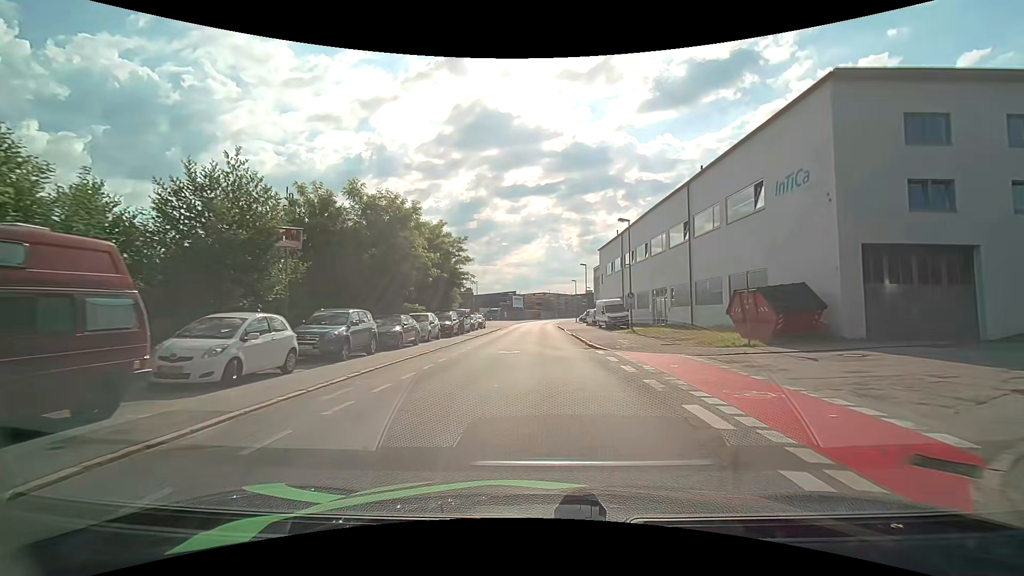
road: residential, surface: asphalt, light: Day
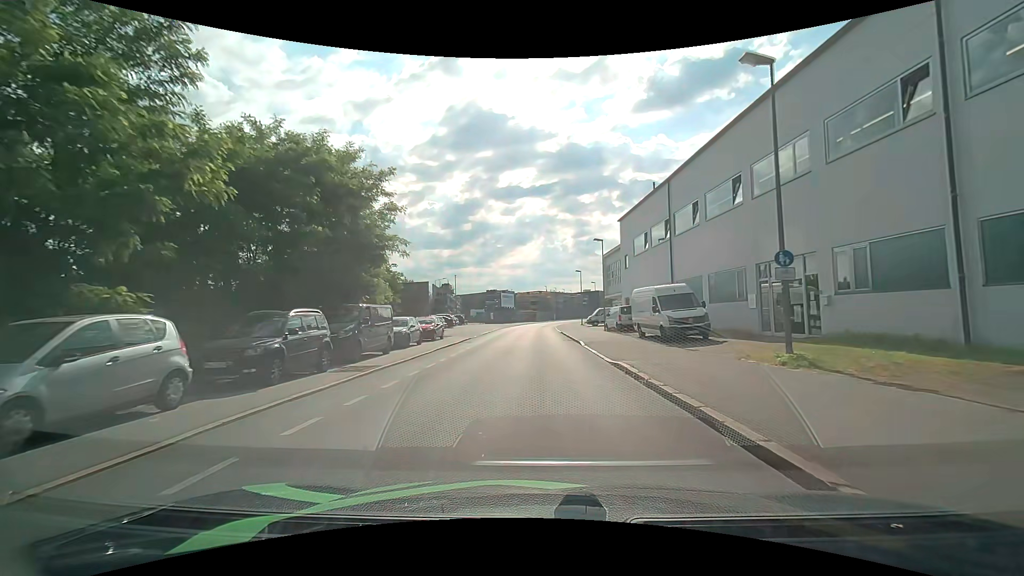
(+0.2, +21.4) m; +1°
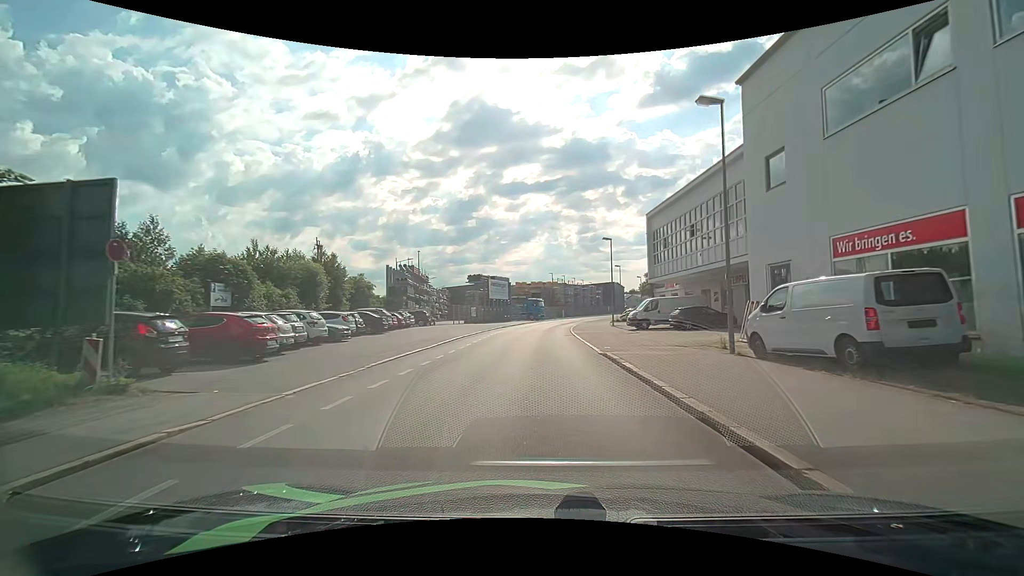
(-0.4, +27.5) m; -2°
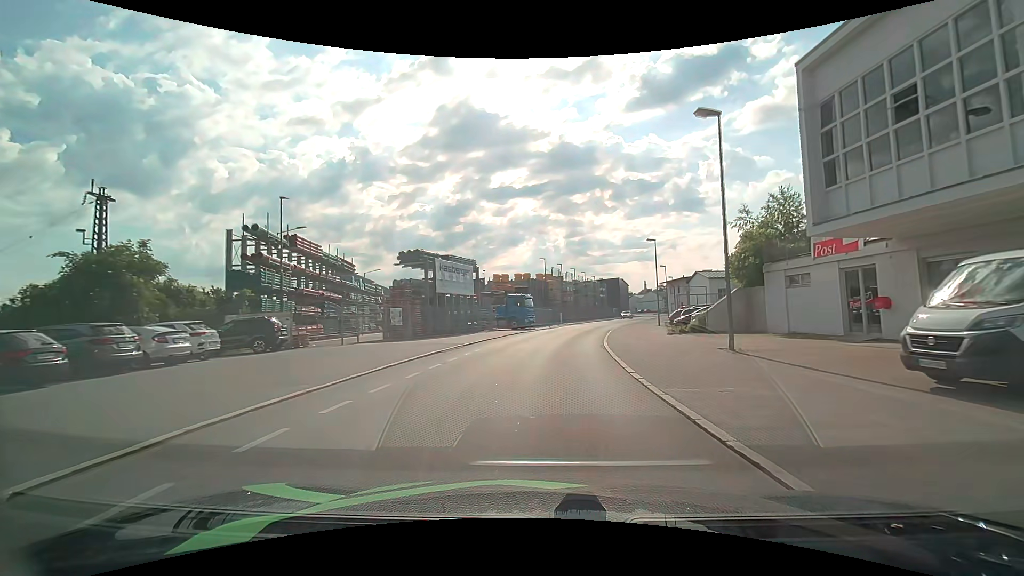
(+0.6, +28.4) m; +2°
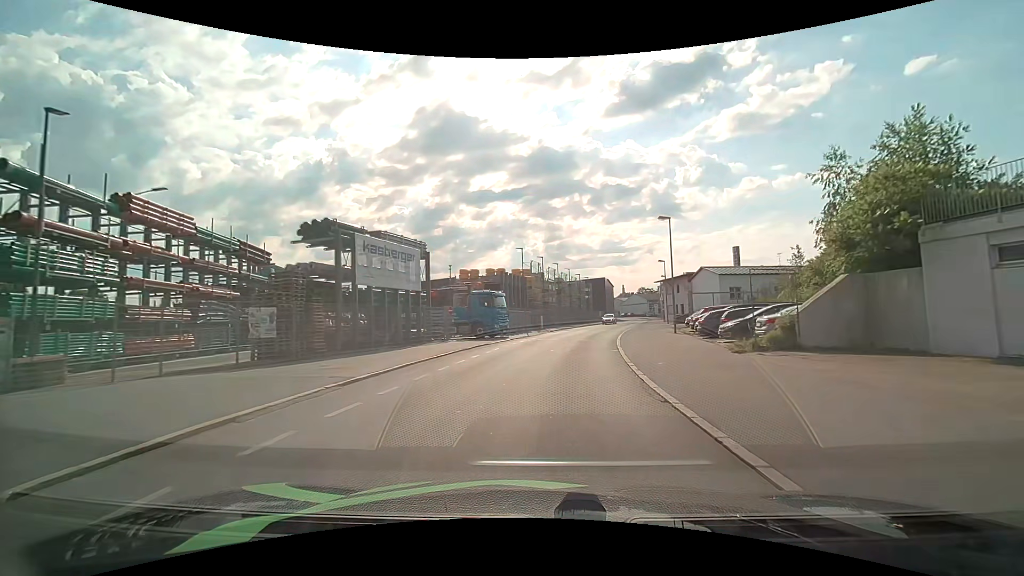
(+0.3, +12.2) m; +3°
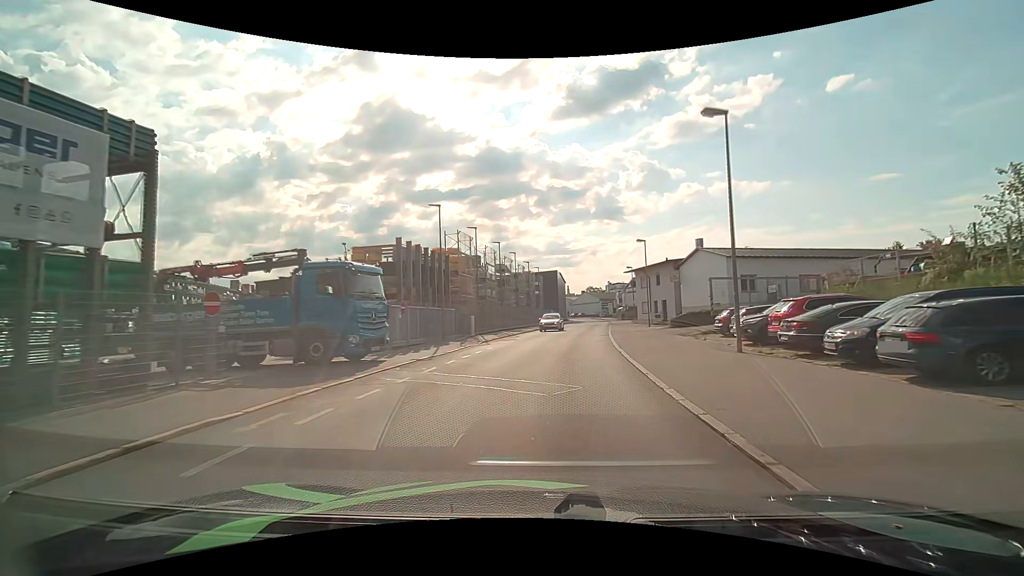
(+0.8, +18.7) m; +6°
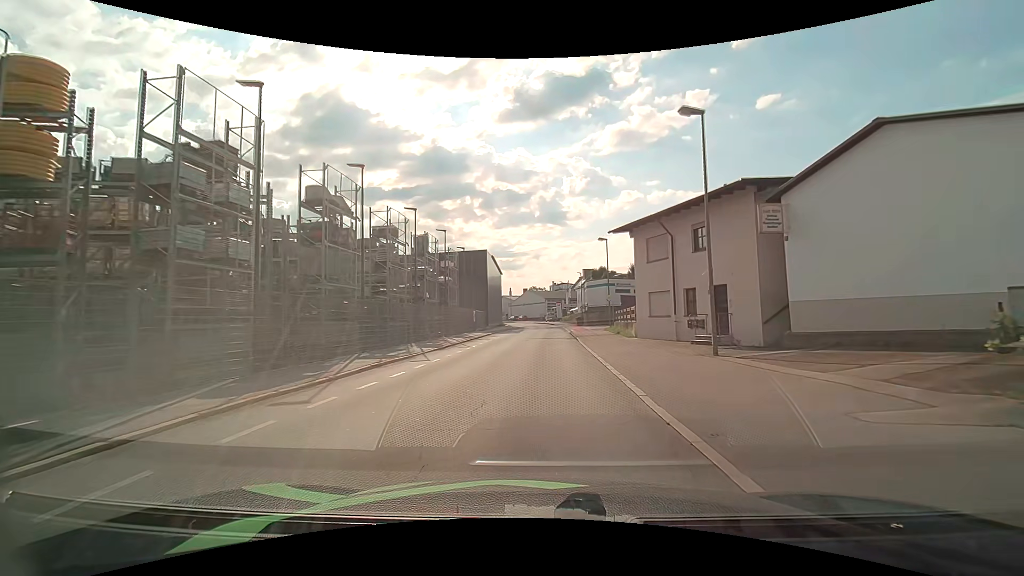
(+2.5, +30.6) m; +7°
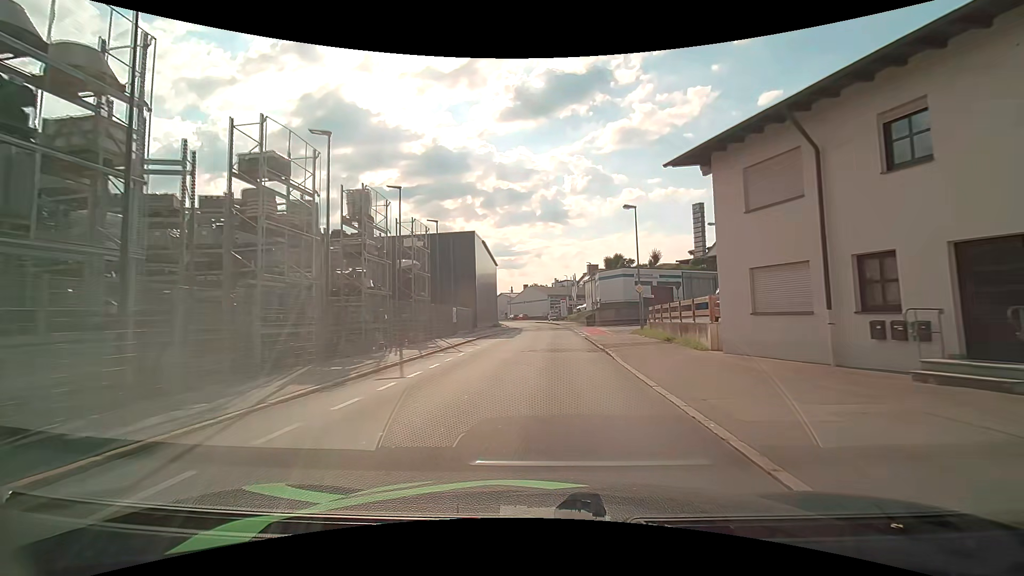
(-0.1, +12.3) m; 0°
(0, +10) (0, +20) (+1, +30) (+1, +40) (+1, +50) (+1, +60) (+1, +70) (0, +80) (-1, +90) (-3, +100) m
